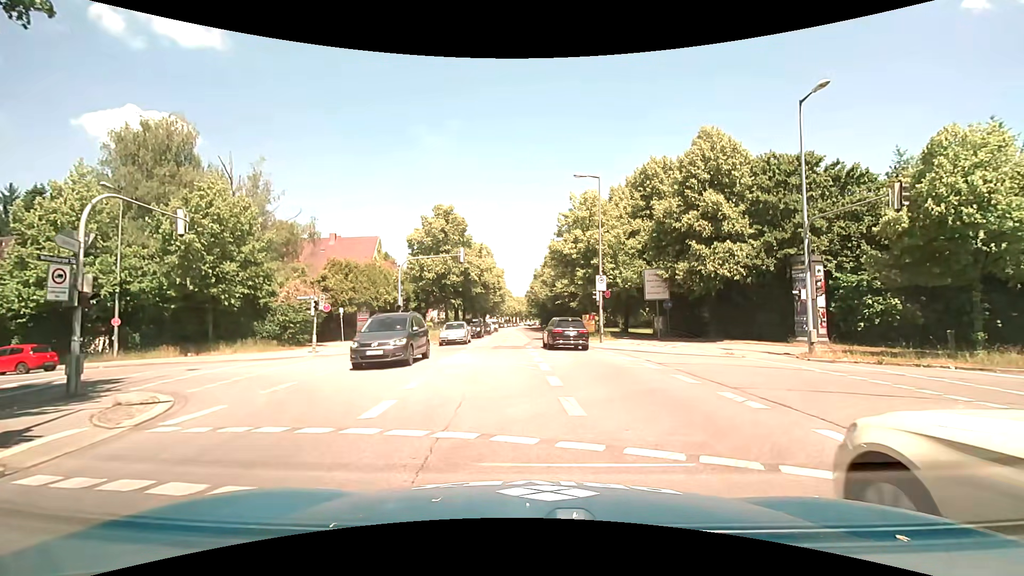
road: secondary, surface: asphalt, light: Day
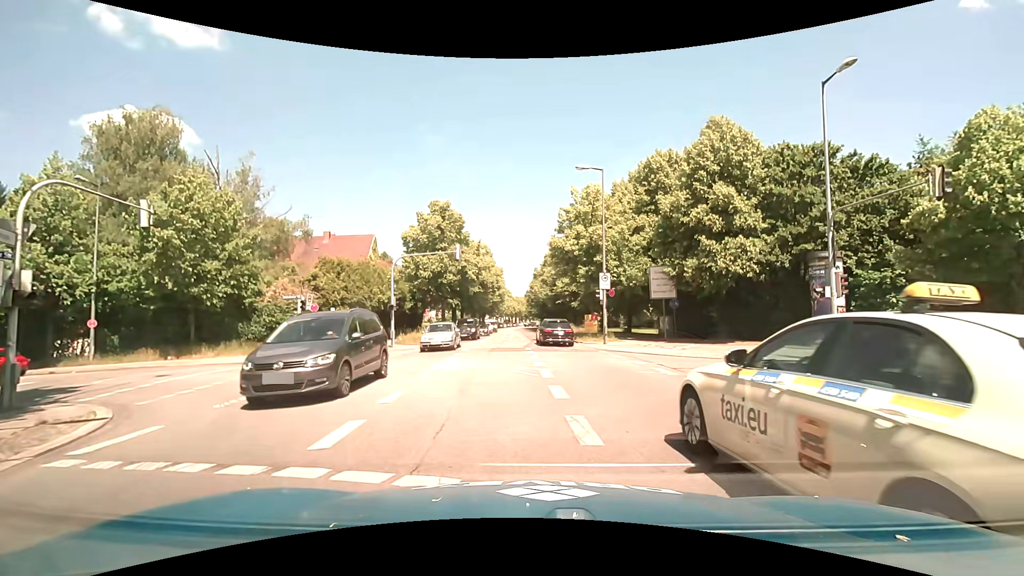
(0.0, +1.6) m; +2°
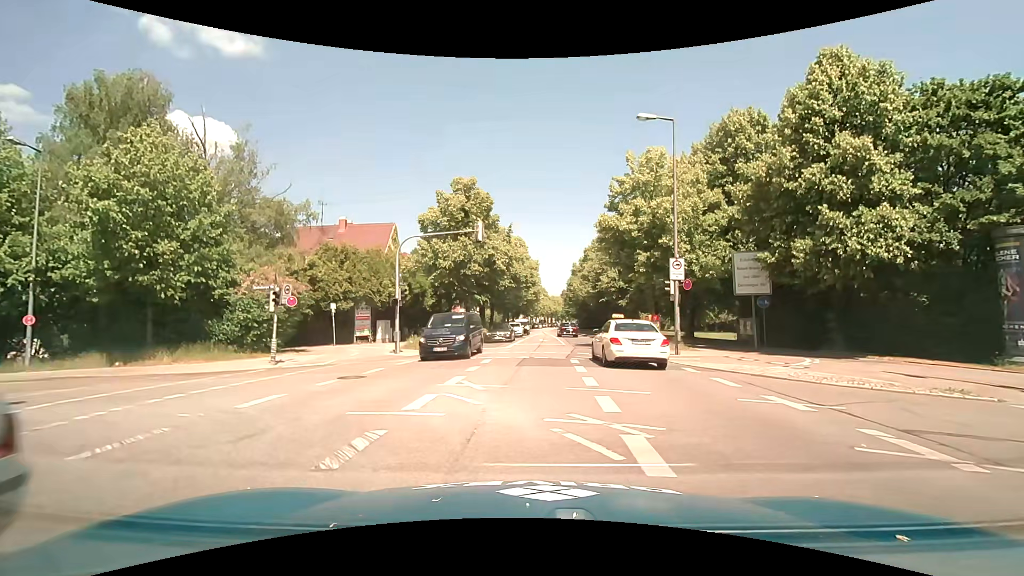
(-0.2, +7.1) m; -5°
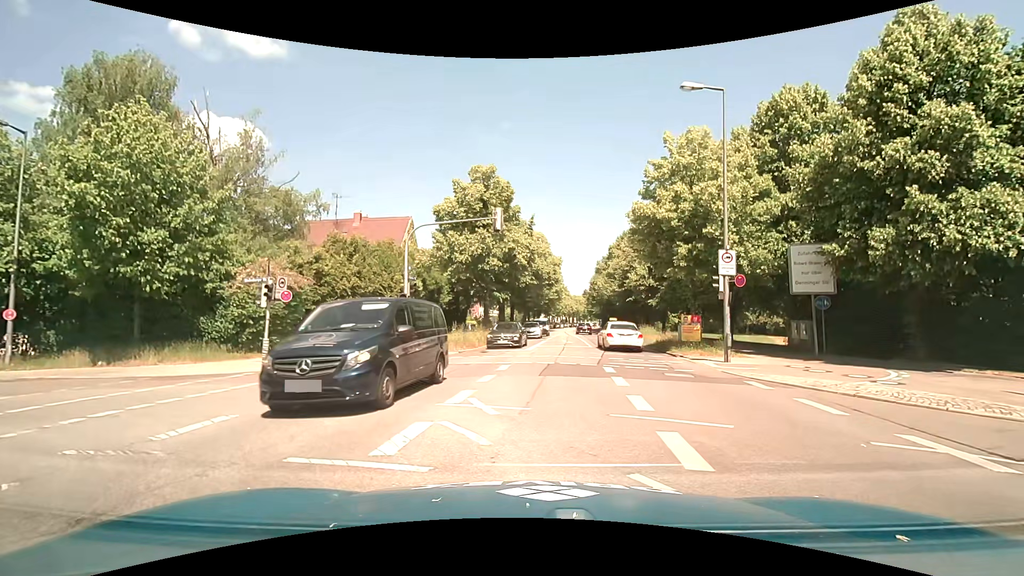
(0.0, +2.6) m; -1°
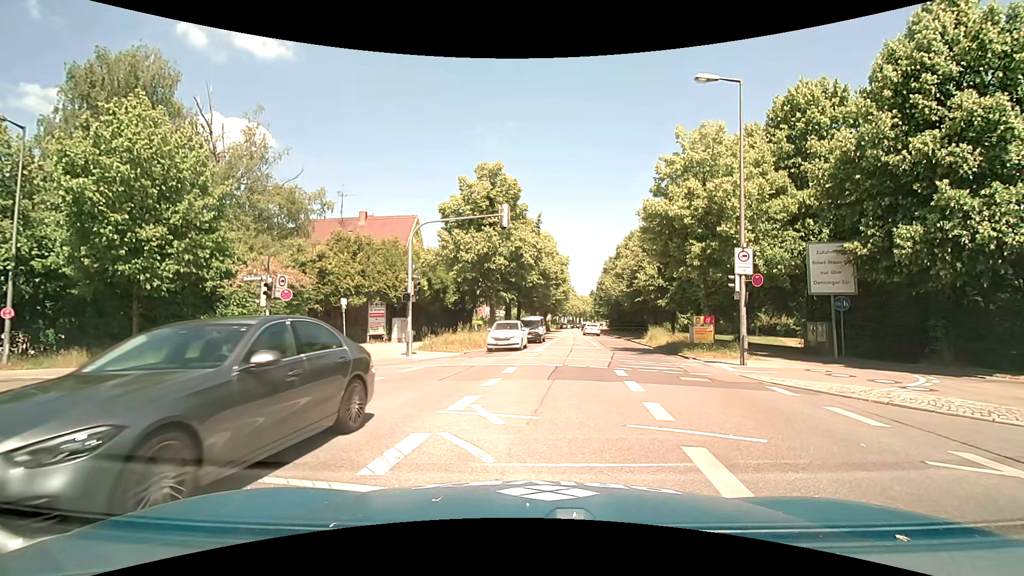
(0.0, +0.7) m; 0°
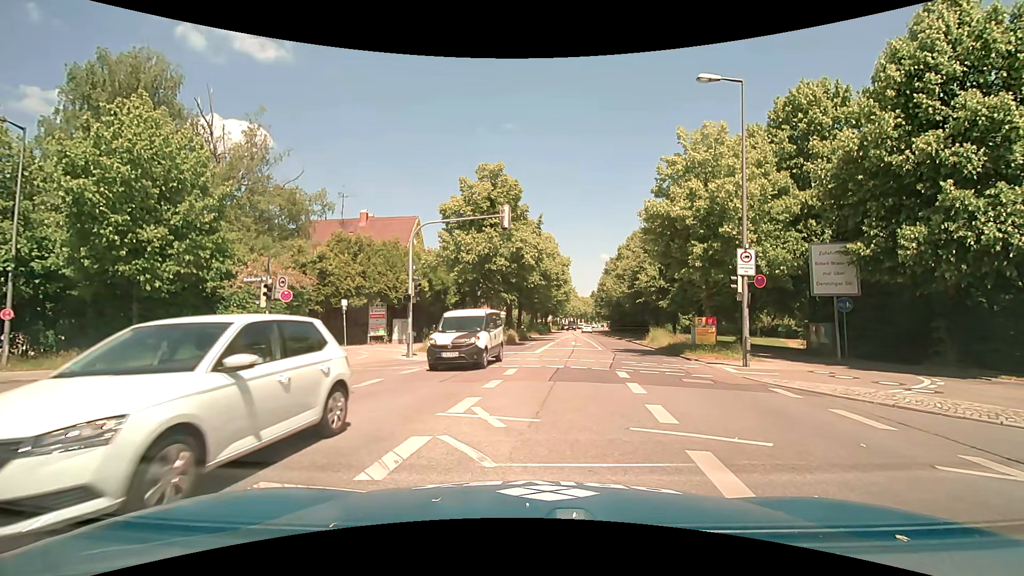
(0.0, +0.1) m; 0°
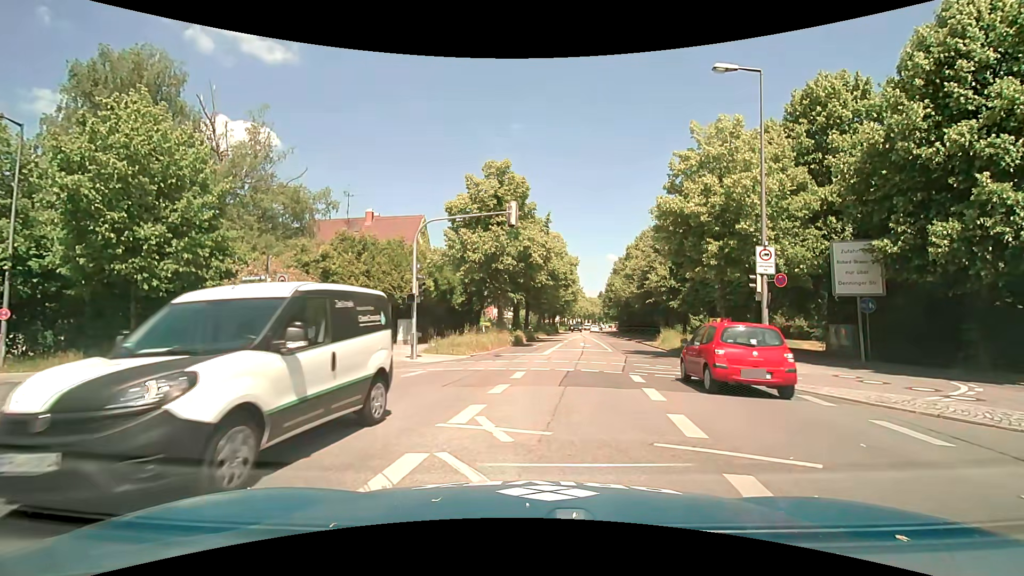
(0.0, +0.8) m; 0°
